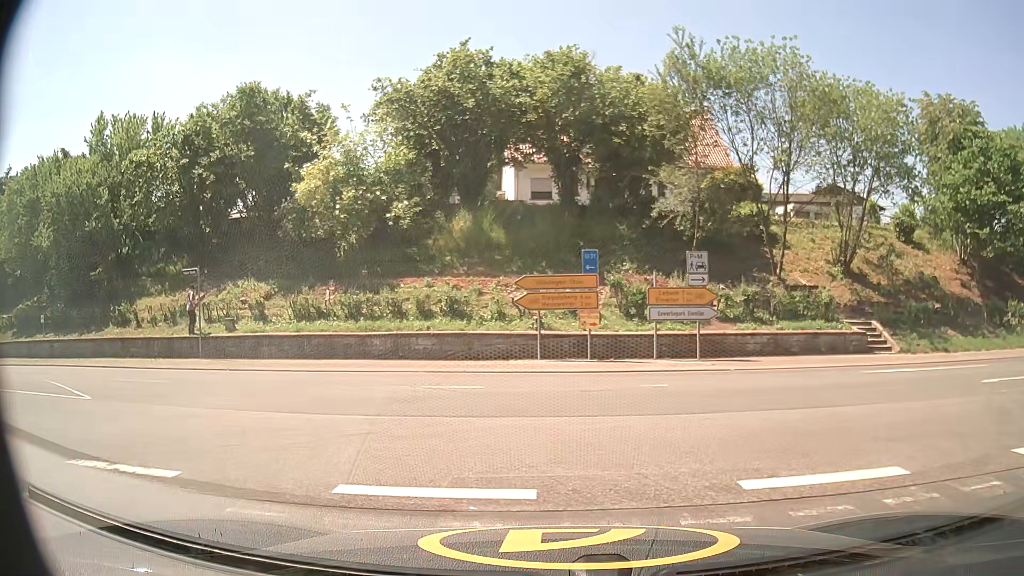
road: motorway_link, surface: asphalt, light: Day
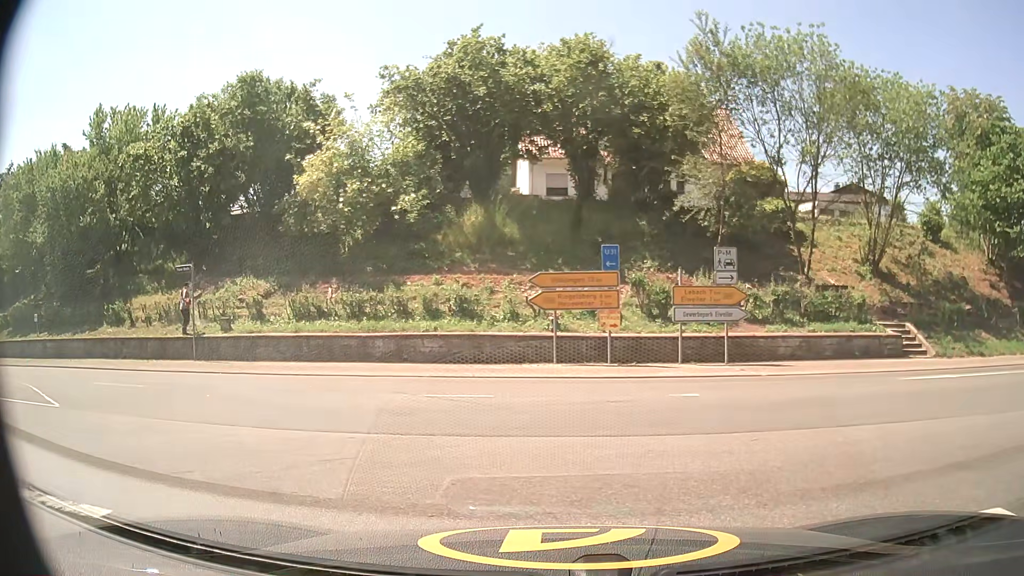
(0.0, +1.2) m; -1°
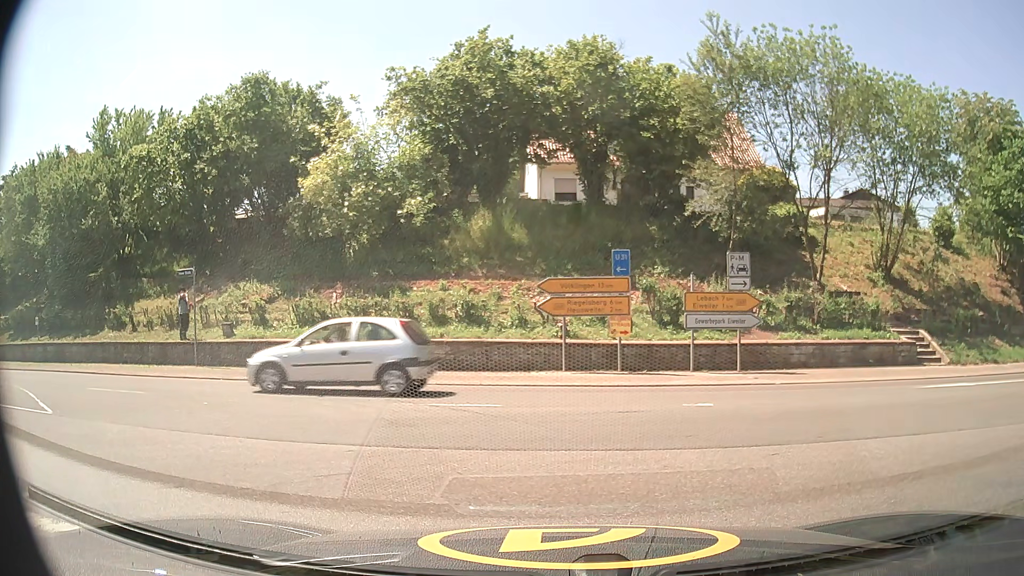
(0.0, +0.4) m; 0°
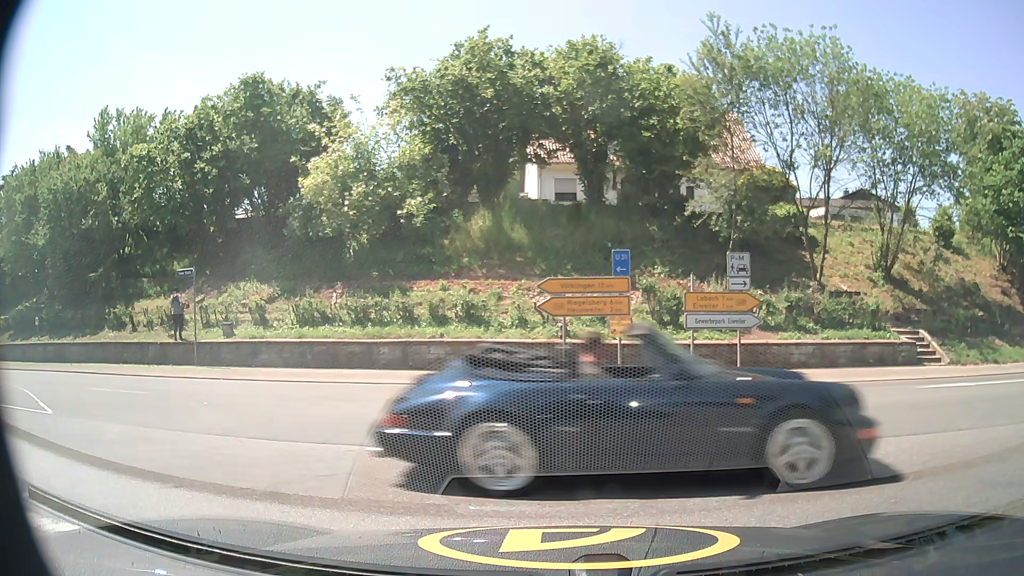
(0.0, 0.0) m; 0°
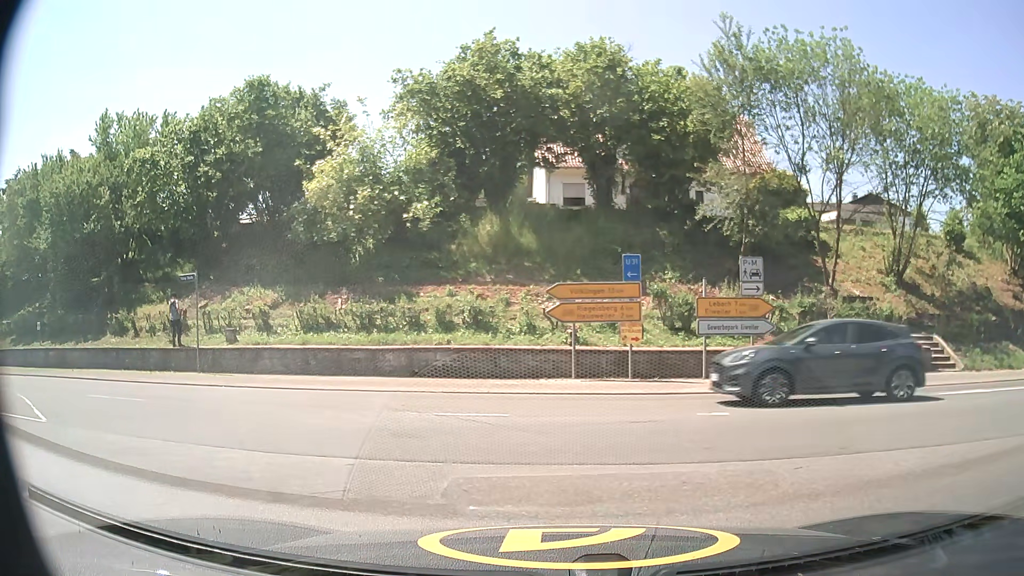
(0.0, +0.4) m; 0°
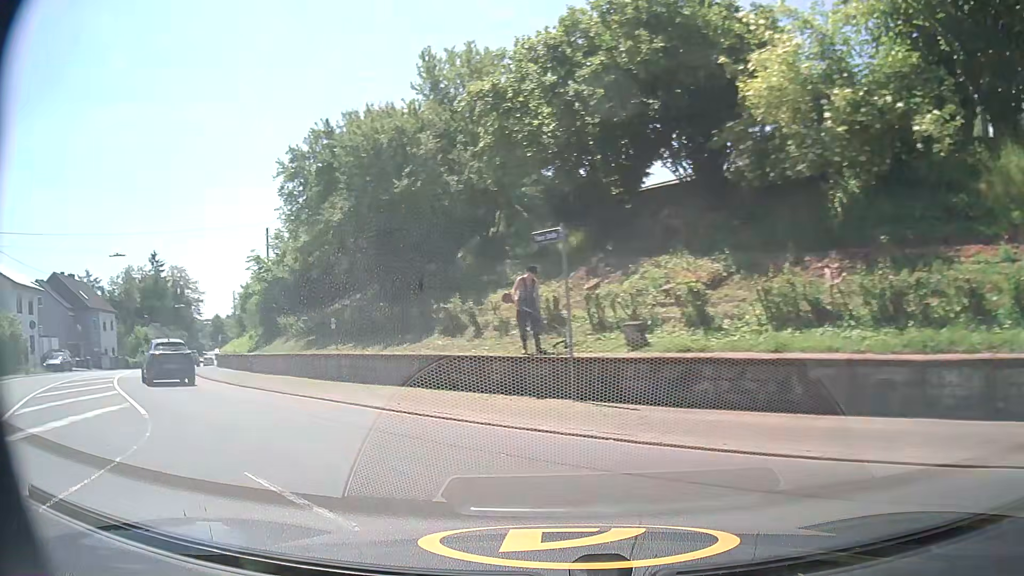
(-2.7, +8.9) m; -35°
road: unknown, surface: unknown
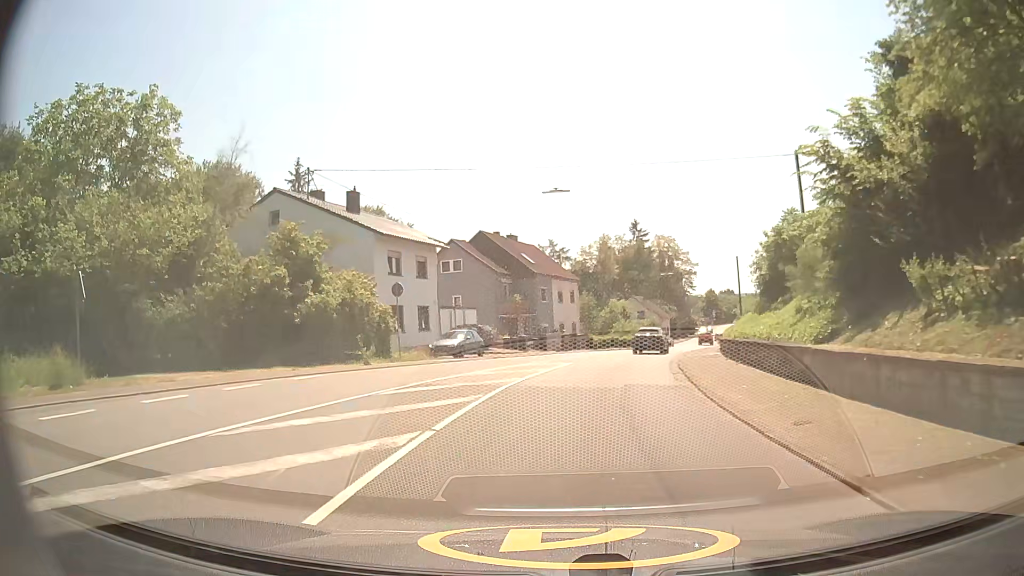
(-7.9, +14.5) m; -45°
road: primary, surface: asphalt
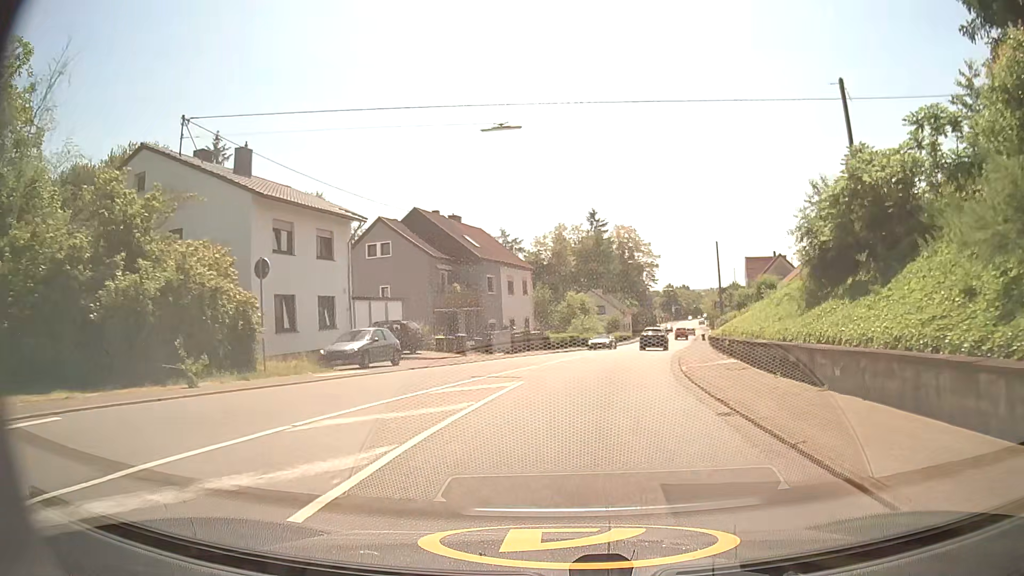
(+0.2, +10.2) m; +4°
